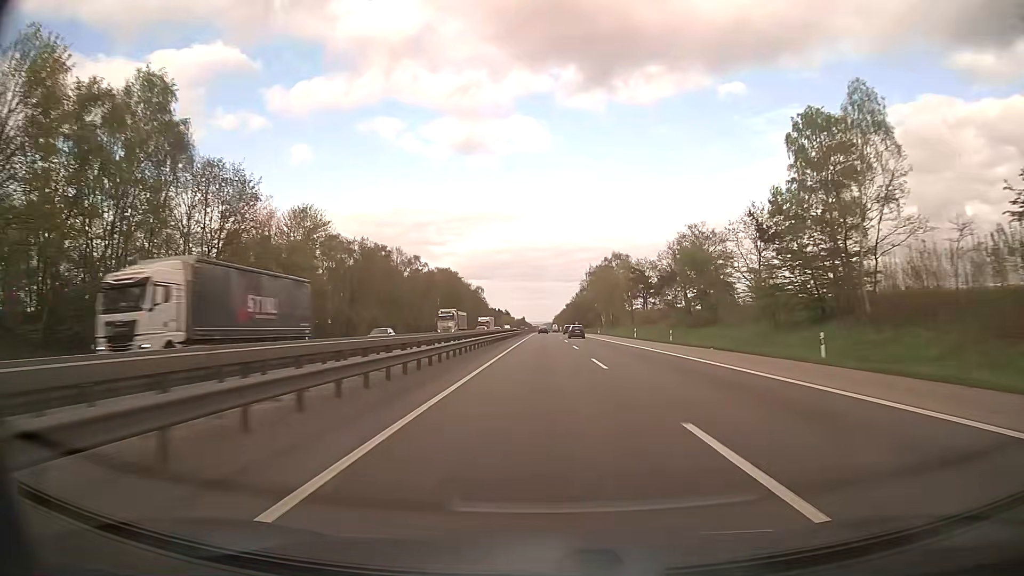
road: motorway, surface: asphalt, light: Day
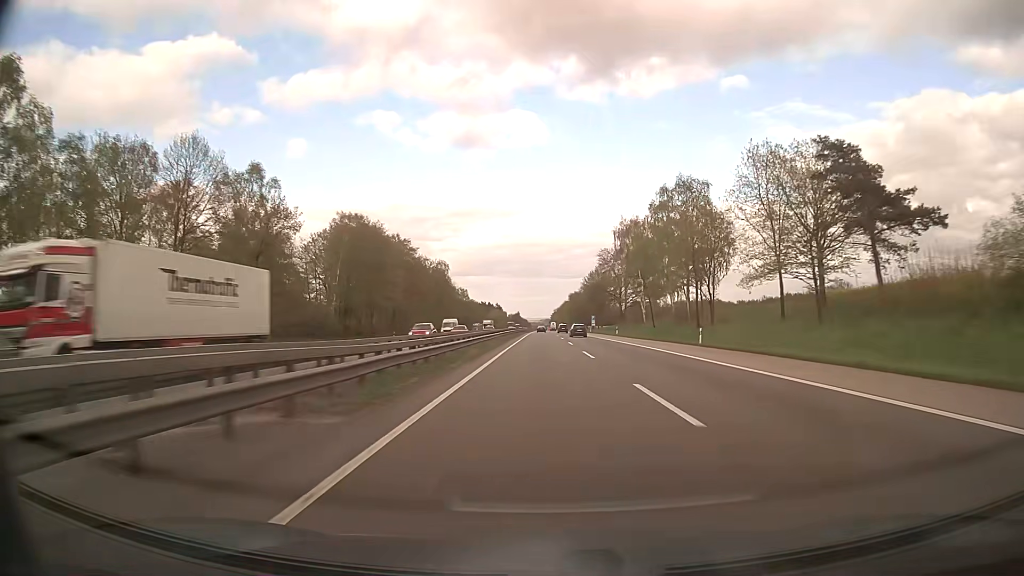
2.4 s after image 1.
(+0.2, +82.7) m; 0°
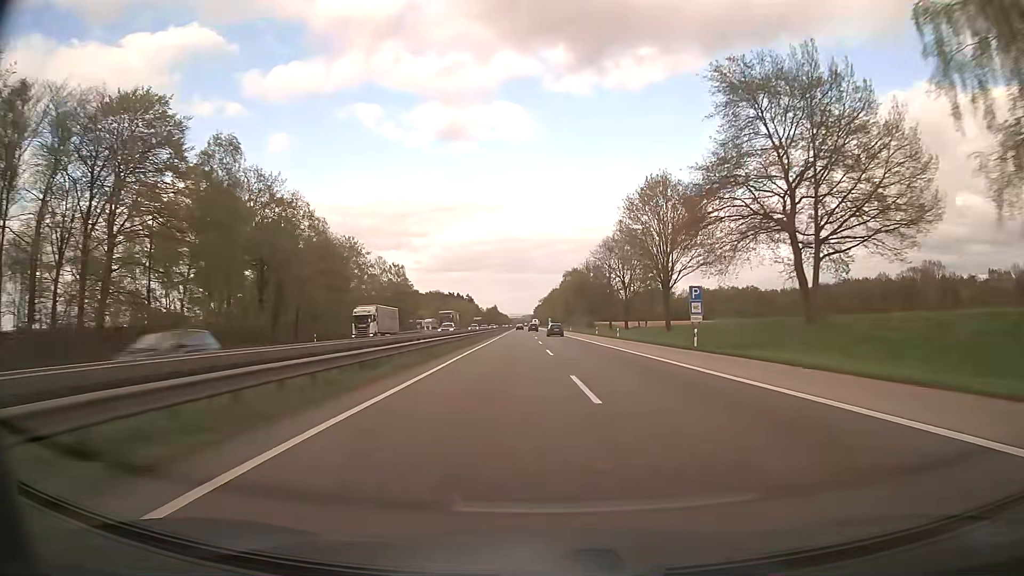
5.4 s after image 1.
(+0.9, +103.4) m; +2°
(0, +10) (0, +20) (0, +30) (0, +40) (0, +50) (0, +60) (0, +70) (0, +80) (0, +90) (0, +100) m
